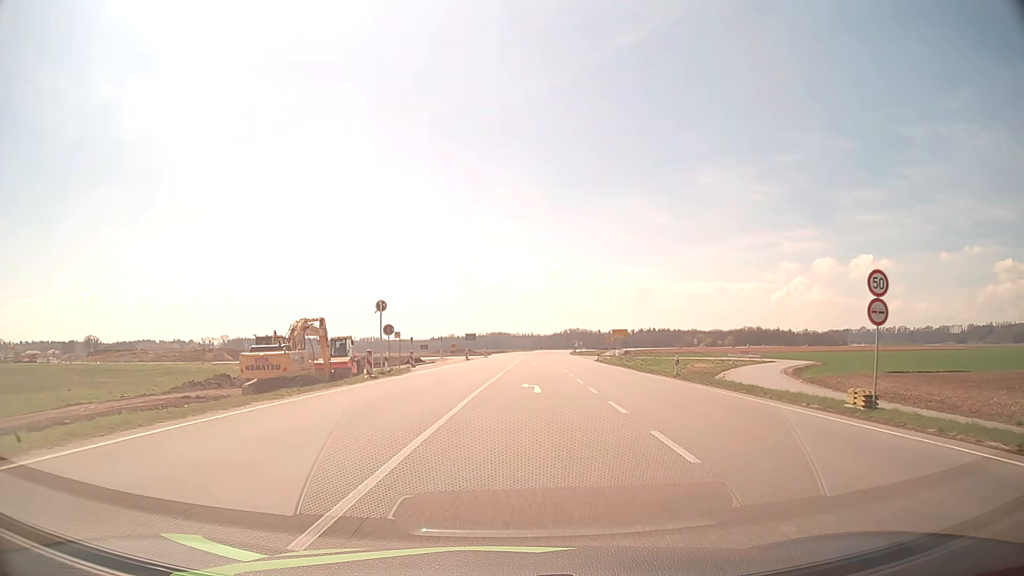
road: primary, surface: asphalt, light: Day
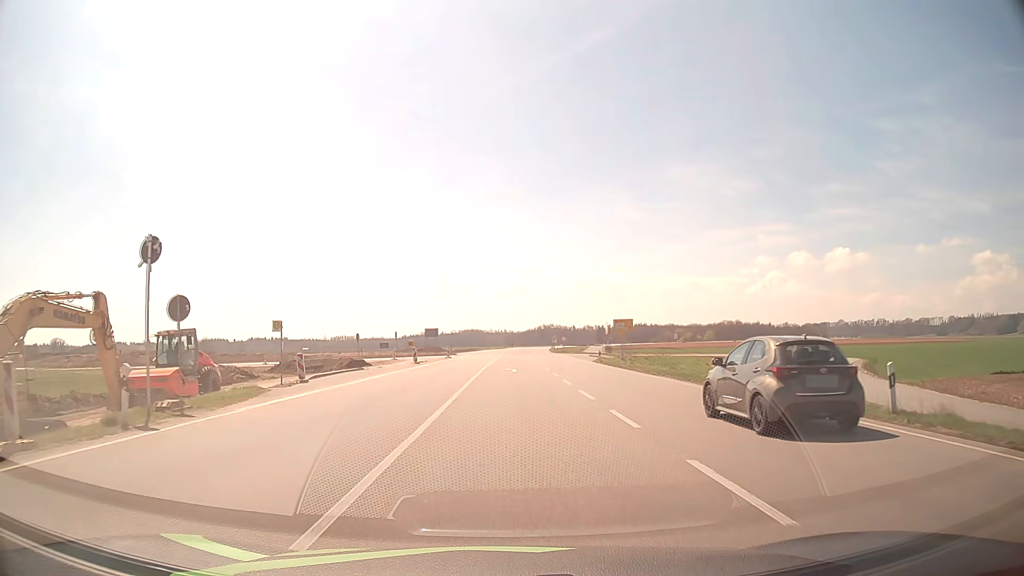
(+0.5, +20.9) m; +2°
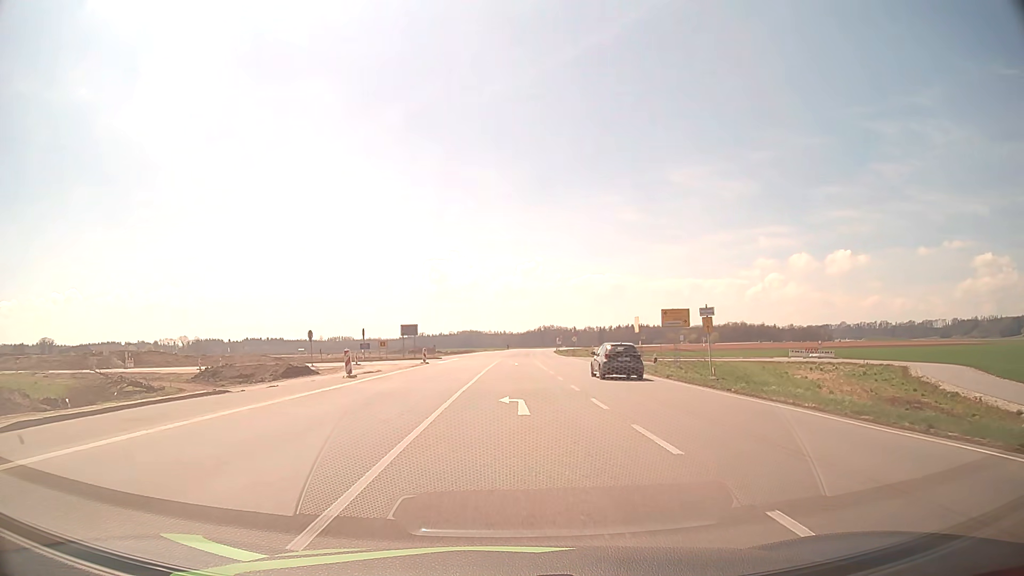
(0.0, +20.7) m; 0°
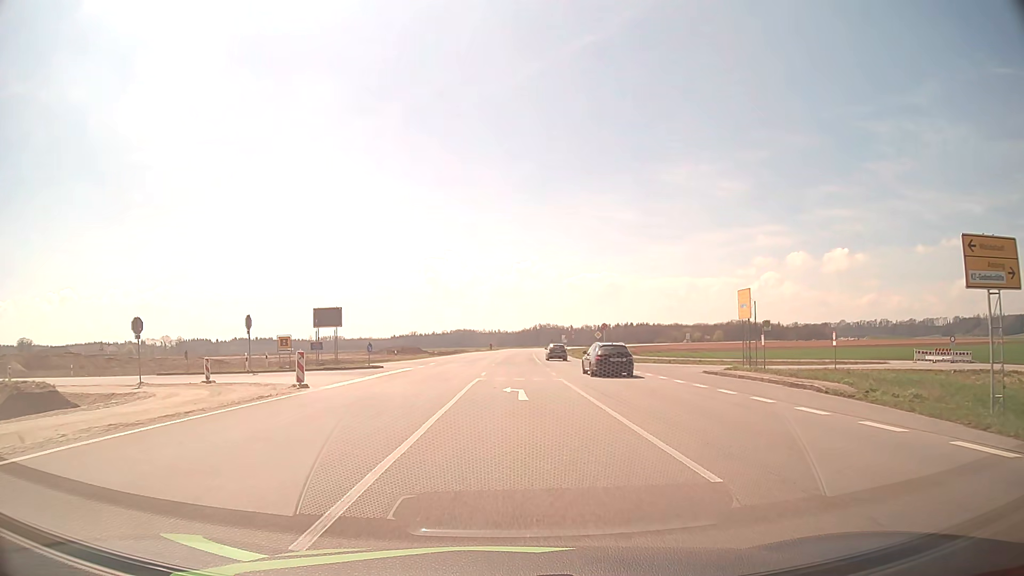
(+0.1, +31.6) m; 0°
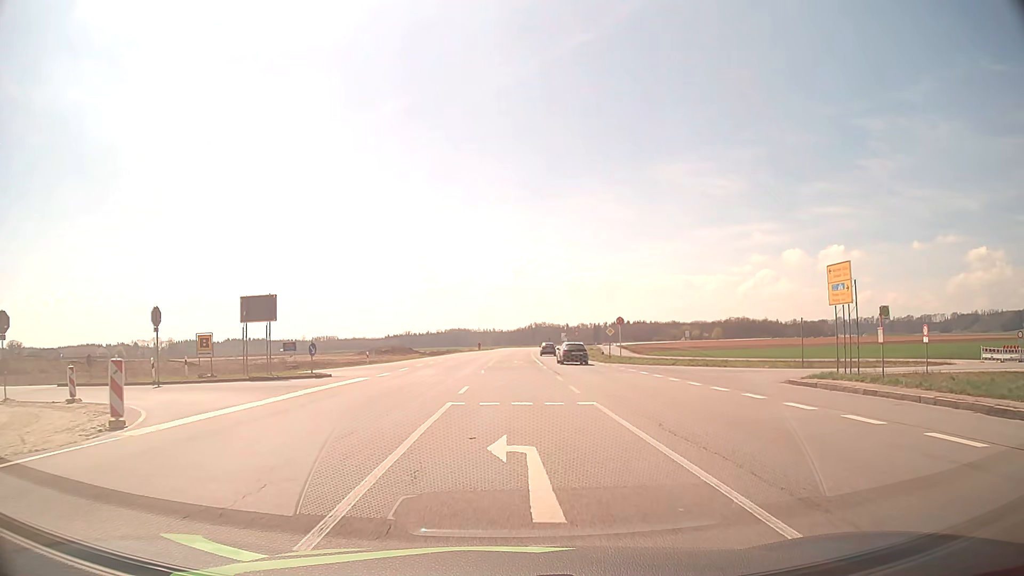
(0.0, +11.1) m; 0°
